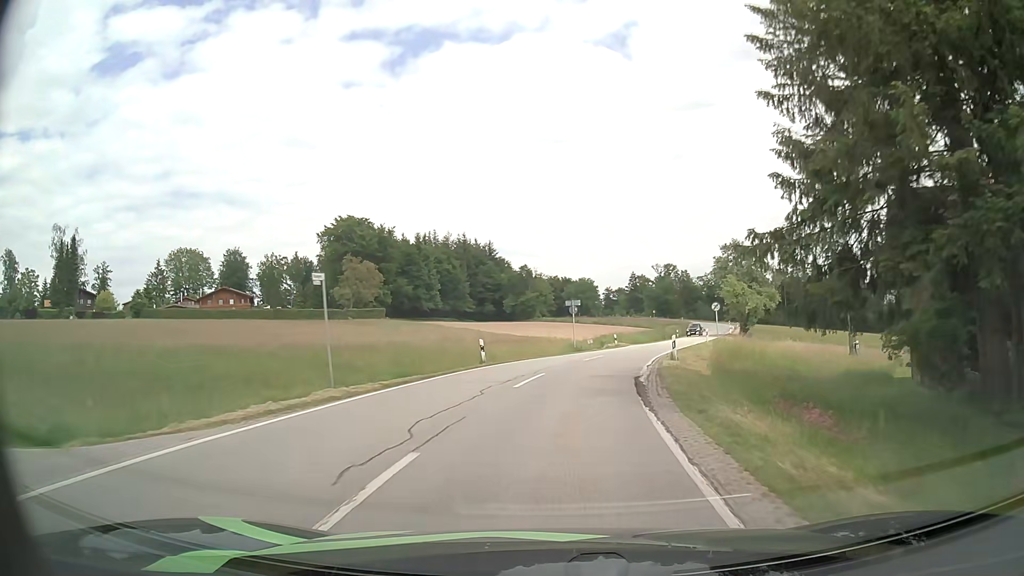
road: secondary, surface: asphalt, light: Day
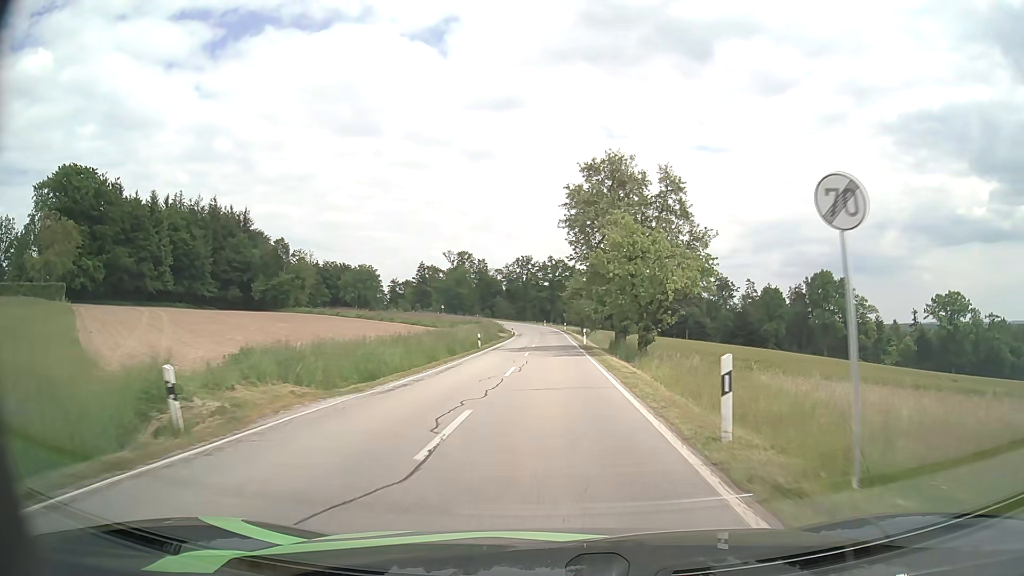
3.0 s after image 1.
(+6.8, +42.7) m; +18°
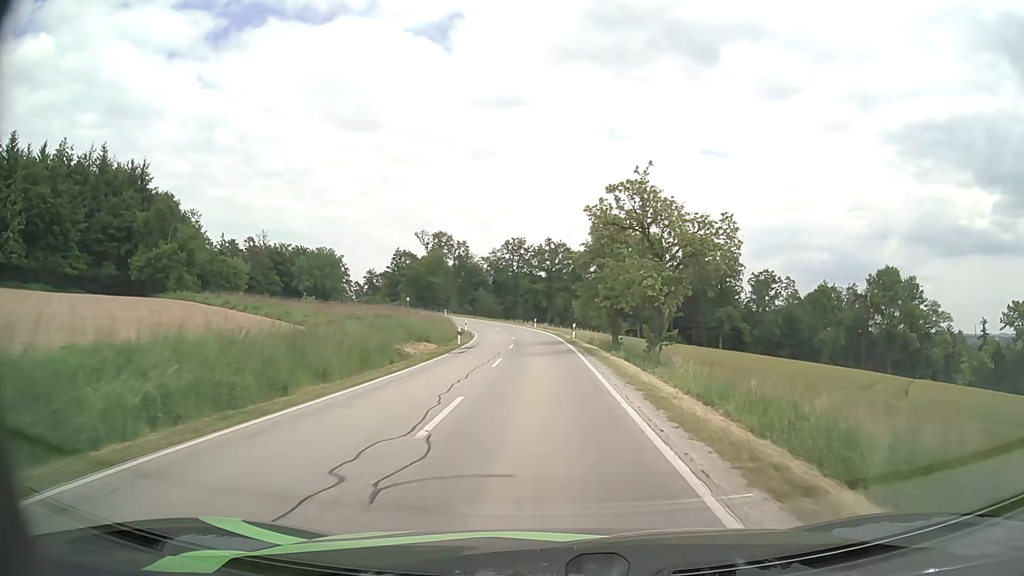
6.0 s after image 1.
(+0.5, +46.3) m; 0°
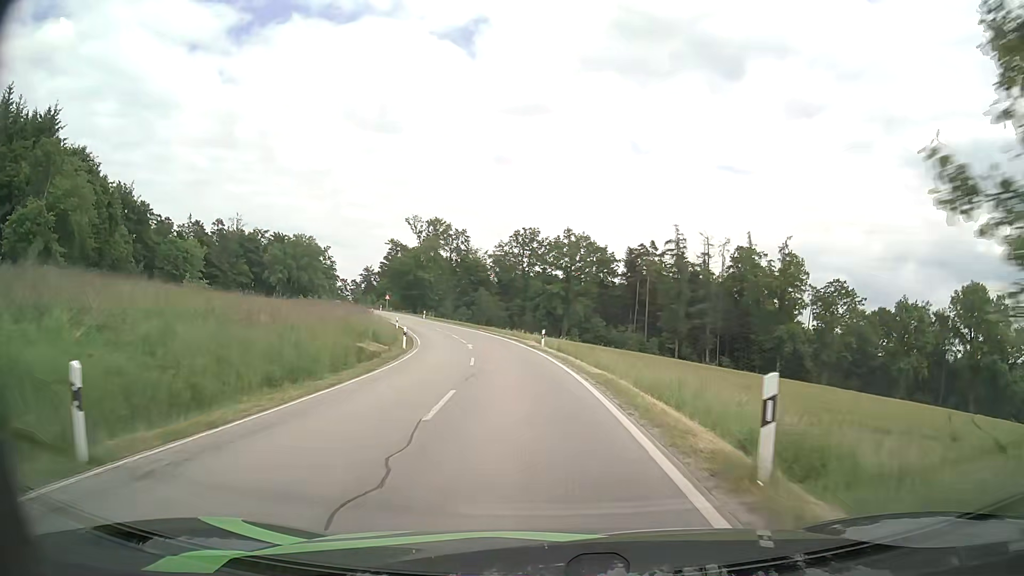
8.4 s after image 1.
(-0.4, +33.8) m; -2°
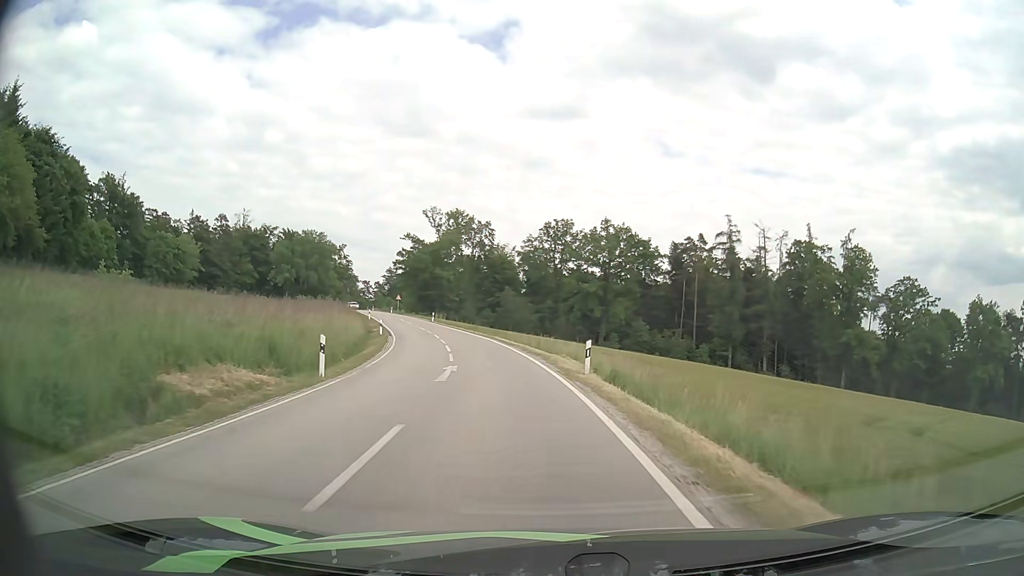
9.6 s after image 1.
(-0.3, +16.6) m; -2°
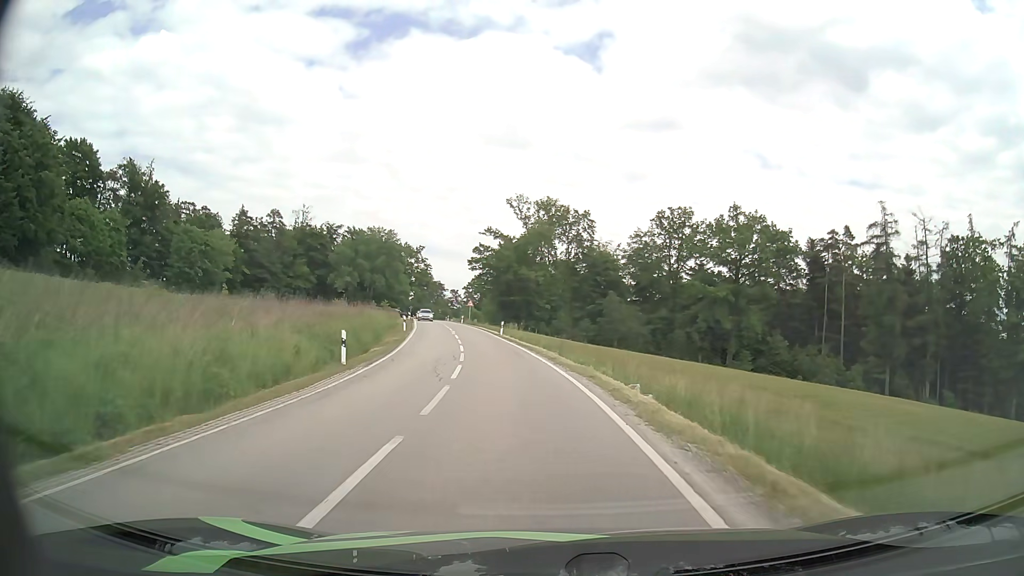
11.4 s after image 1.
(-1.8, +25.1) m; -9°
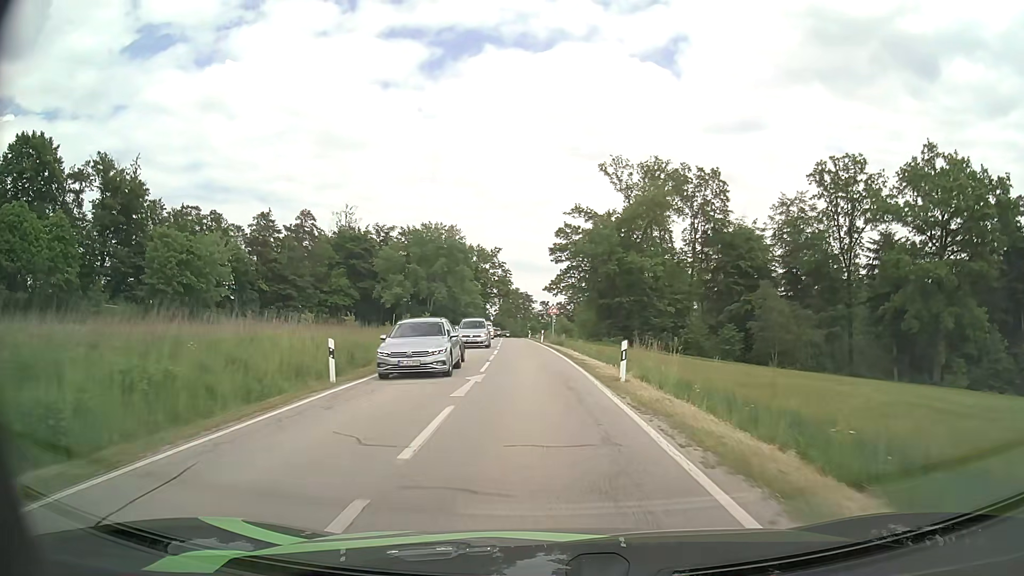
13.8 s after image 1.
(-2.5, +32.1) m; -8°
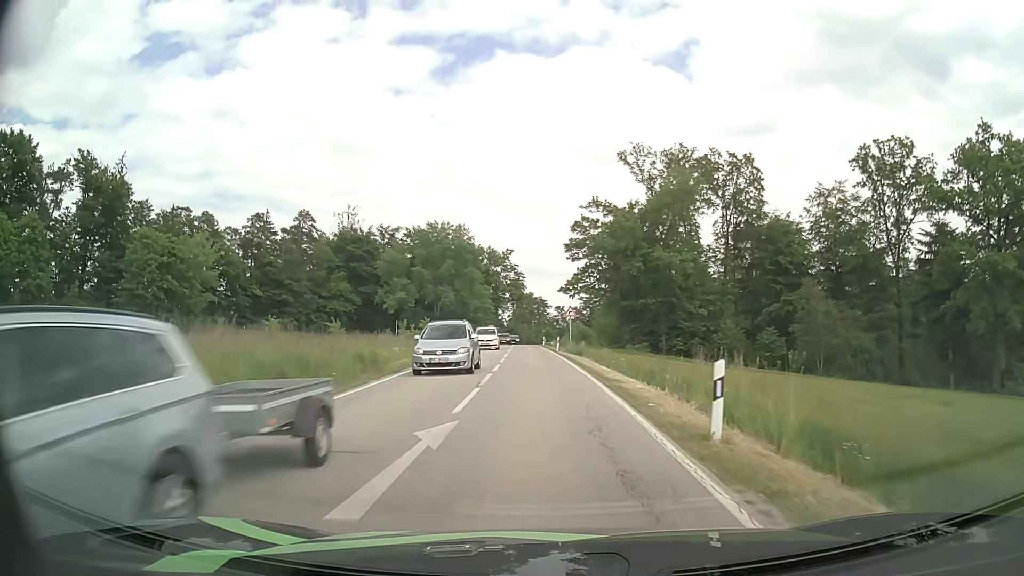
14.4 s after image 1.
(-0.1, +7.7) m; -1°
(0, +10) (0, +20) (-1, +30) (-1, +40) (-2, +50) (-2, +60) (-3, +70) (-3, +80) (-4, +90) (-4, +100) m
